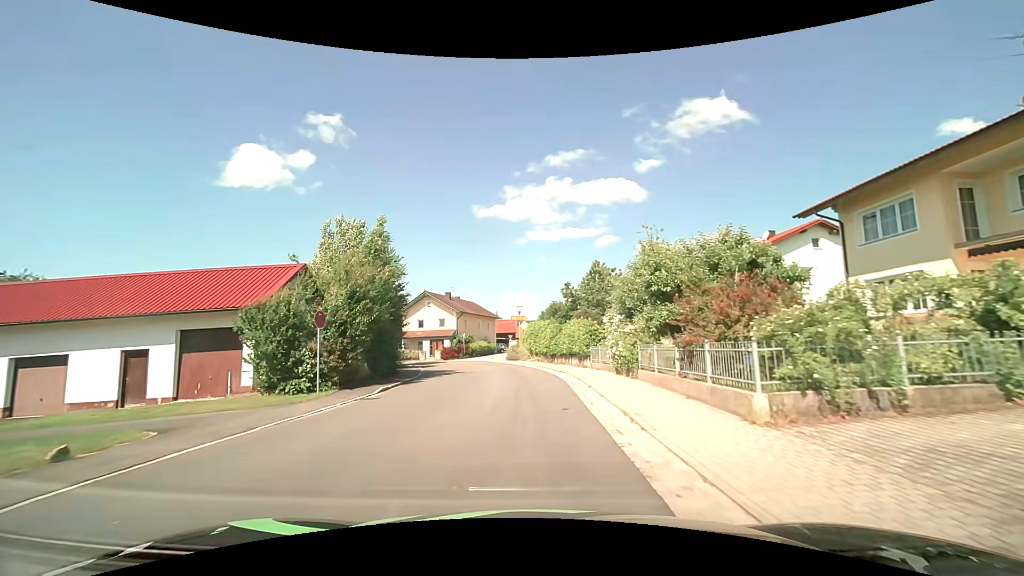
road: secondary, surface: asphalt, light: Day
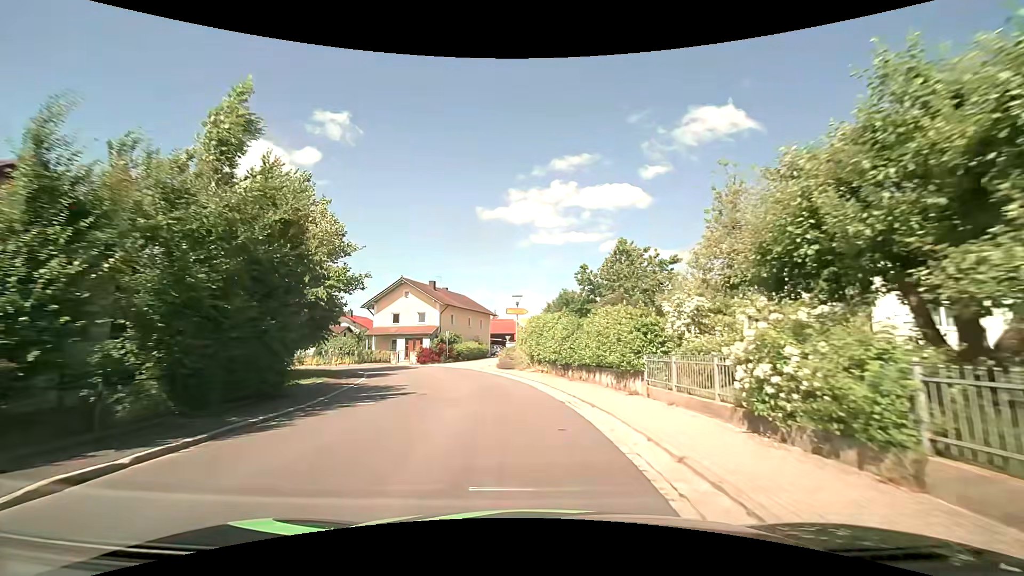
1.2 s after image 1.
(0.0, +11.9) m; -1°
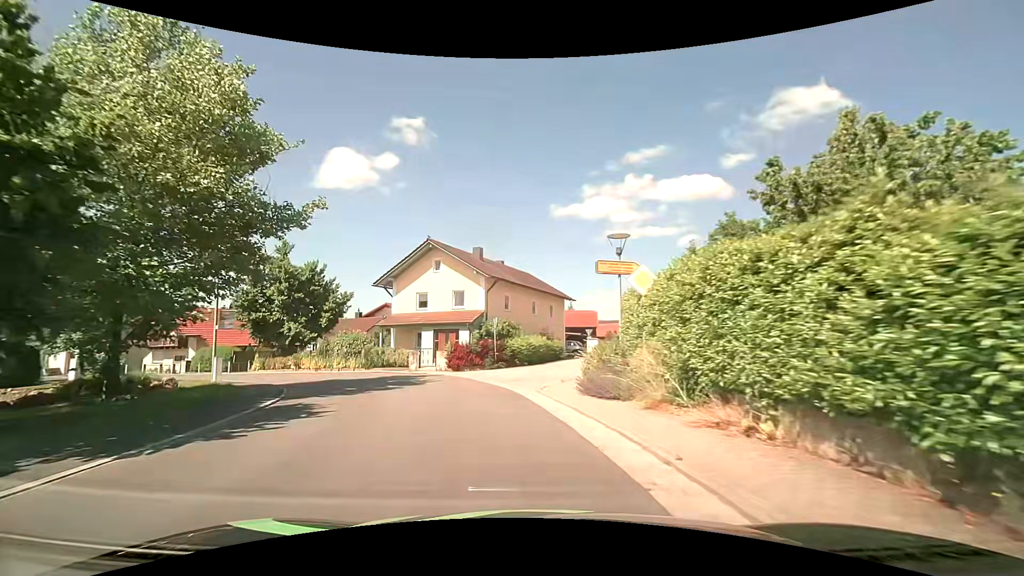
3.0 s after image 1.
(-0.7, +17.5) m; -7°
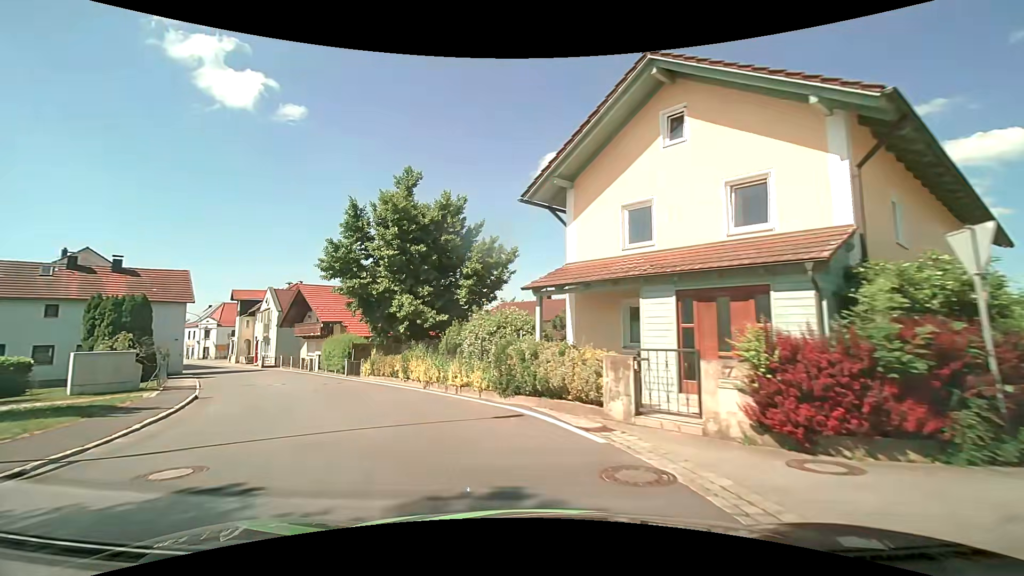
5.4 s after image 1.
(-3.6, +20.2) m; -24°
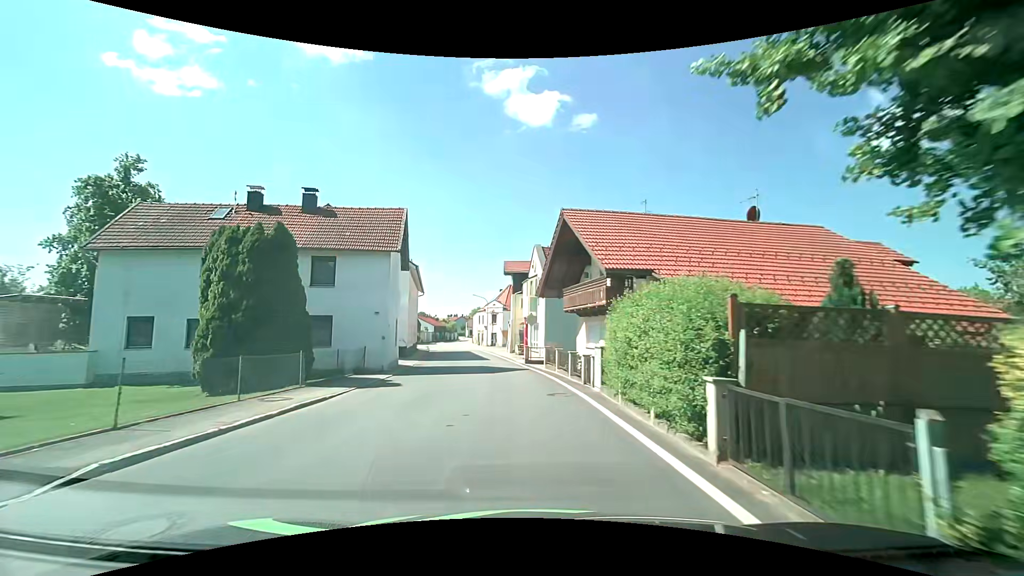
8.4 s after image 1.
(-8.0, +21.8) m; -34°
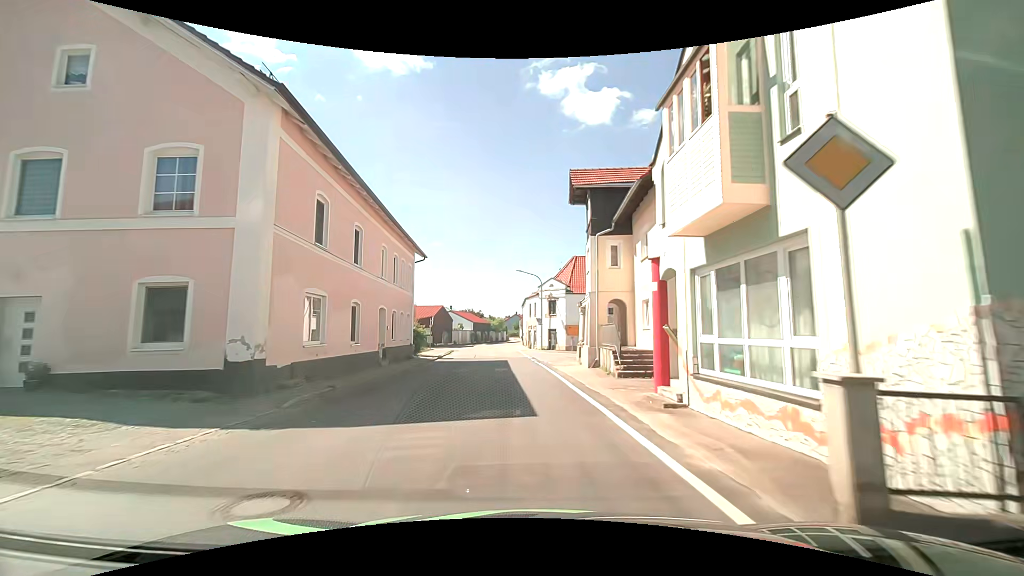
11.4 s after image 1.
(-1.5, +28.0) m; -6°
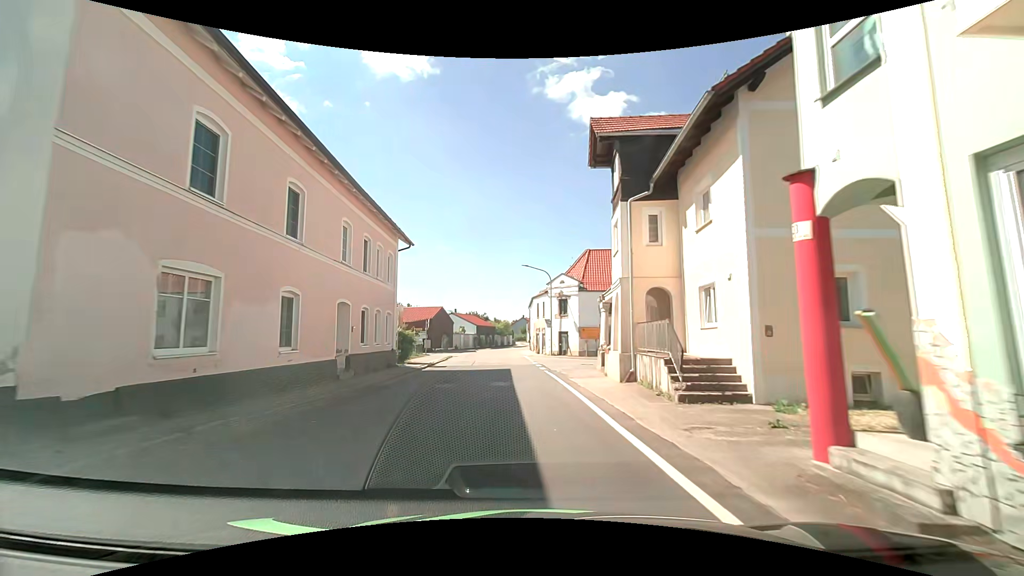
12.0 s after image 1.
(-0.1, +6.1) m; -1°
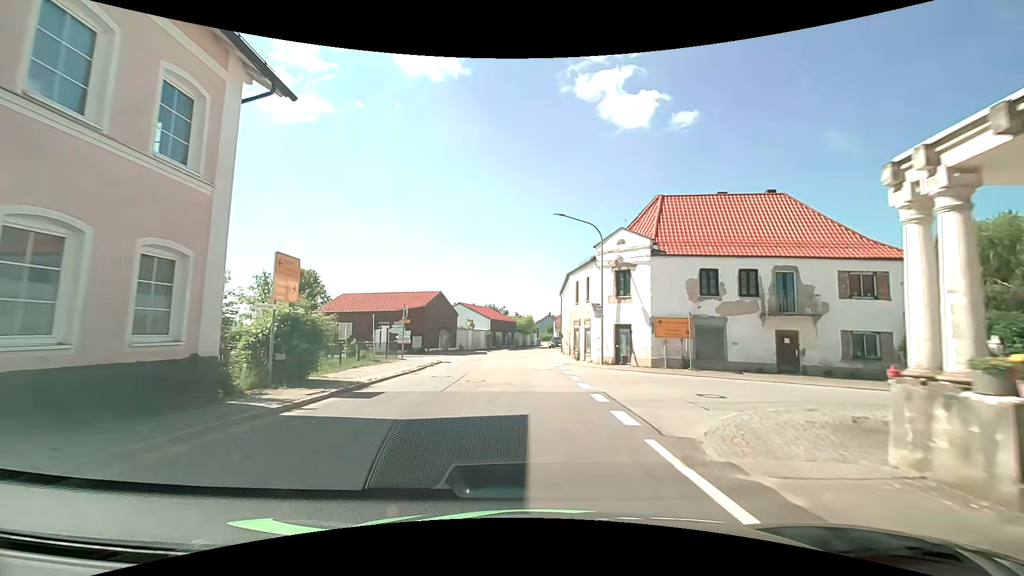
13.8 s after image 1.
(-0.6, +17.7) m; -4°
(0, +10) (0, +20) (0, +30) (0, +40) (+2, +50) (+4, +60) (+6, +69) (+9, +79) (+10, +89) (+10, +99) m
